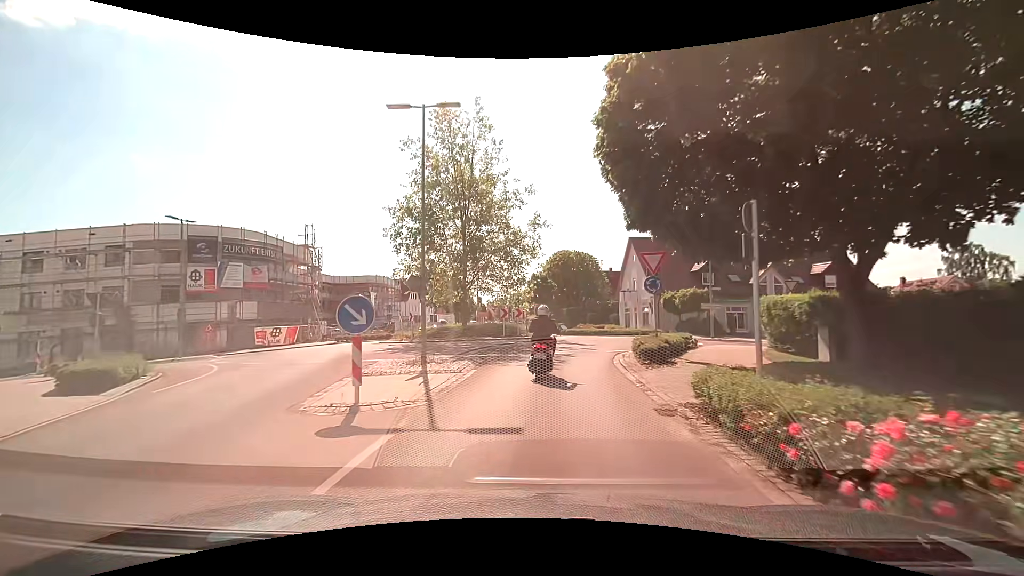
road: tertiary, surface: asphalt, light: Day
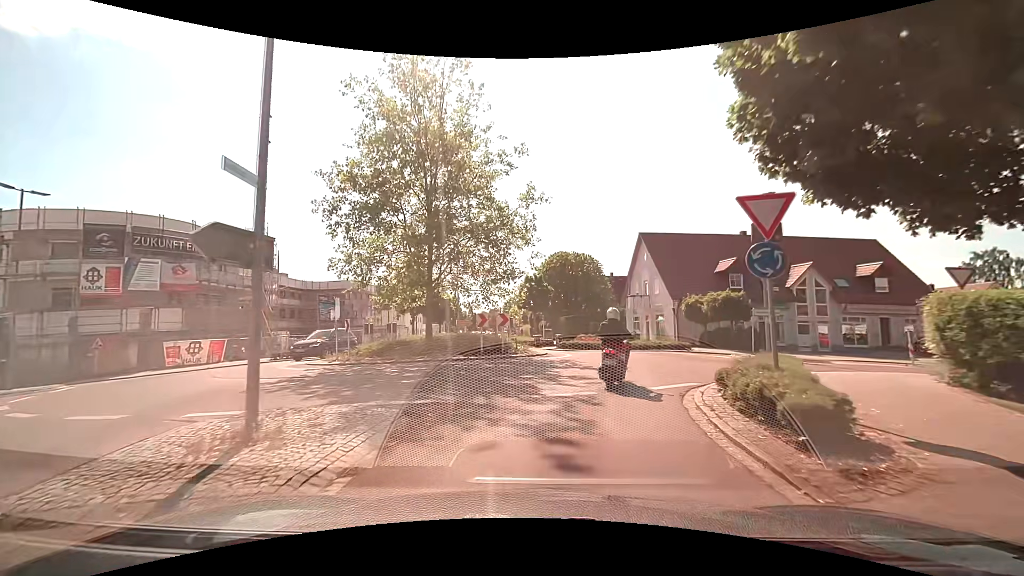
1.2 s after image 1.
(0.0, +8.5) m; +1°
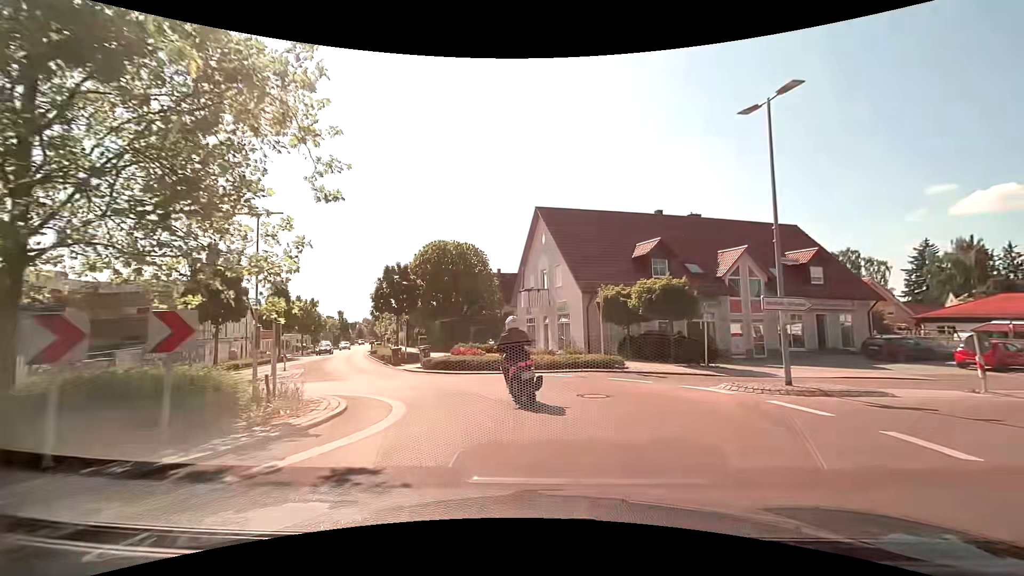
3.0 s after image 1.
(+1.2, +12.7) m; +13°
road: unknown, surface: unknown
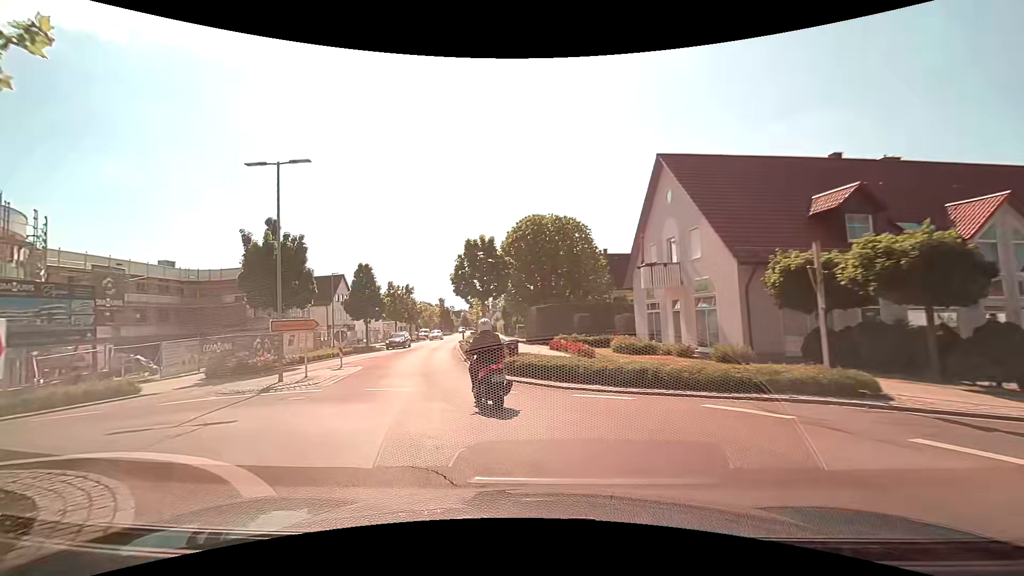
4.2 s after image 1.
(-0.6, +8.0) m; -11°
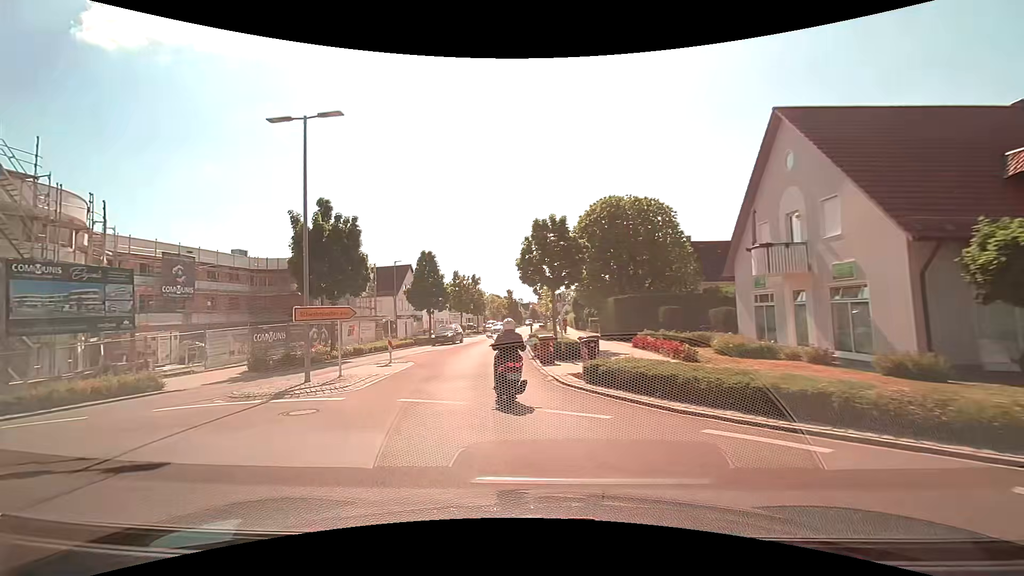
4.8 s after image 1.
(-0.3, +4.0) m; -8°
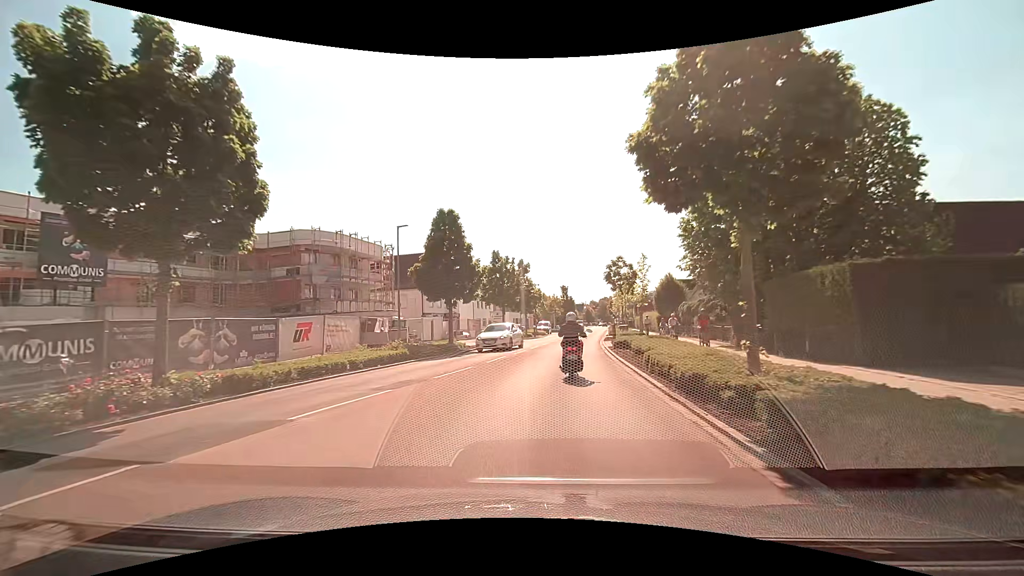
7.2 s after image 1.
(-2.2, +17.9) m; -6°
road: tertiary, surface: asphalt
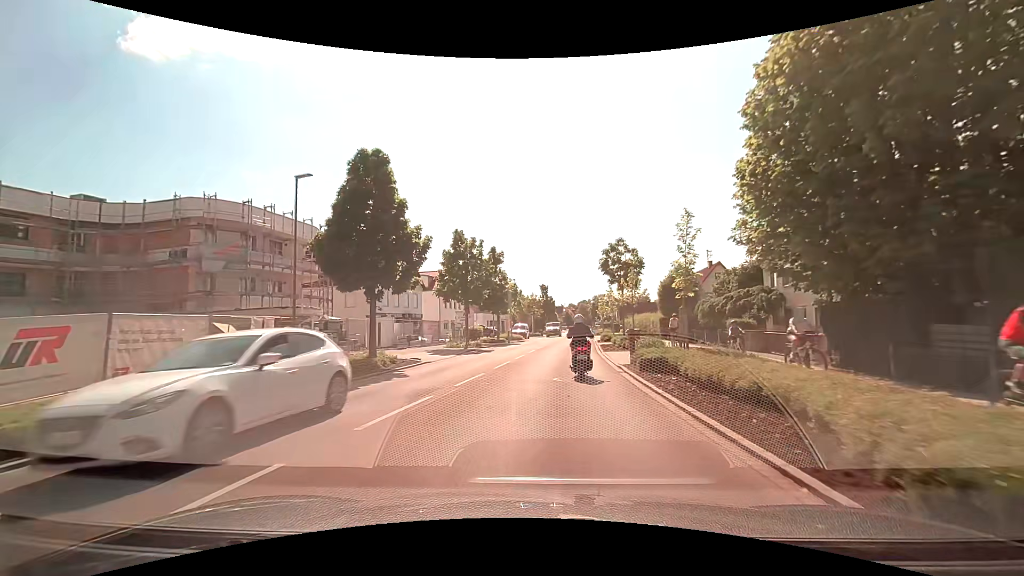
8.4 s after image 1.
(+0.1, +11.0) m; +2°
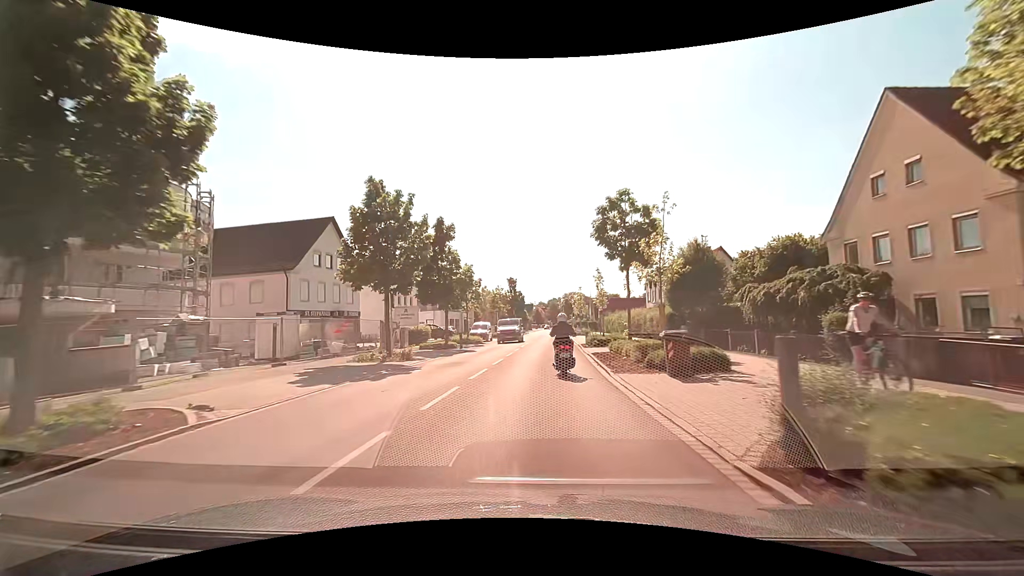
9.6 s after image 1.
(+0.3, +12.2) m; +3°
(0, +10) (0, +20) (+1, +30) (+1, +40) (+1, +50) (+2, +60) (+2, +70) (+2, +80) (+3, +90) (+3, +100) m
